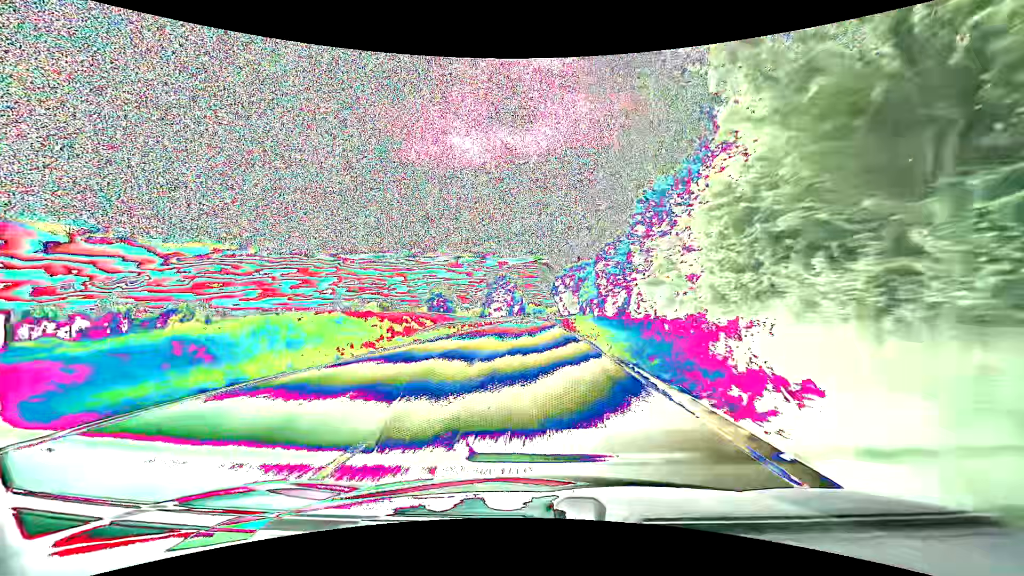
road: primary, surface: asphalt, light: Day
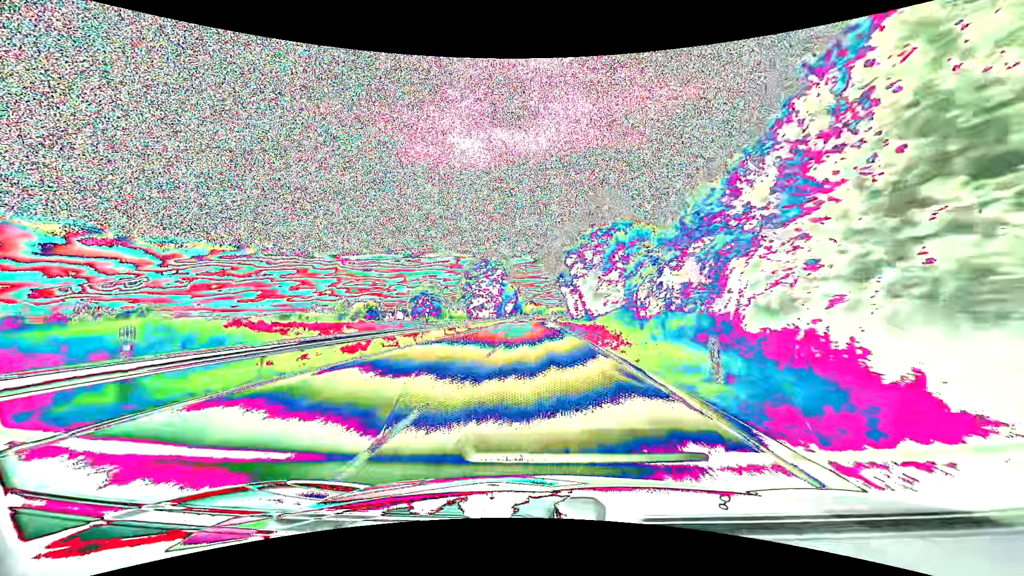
(+0.1, +42.8) m; 0°
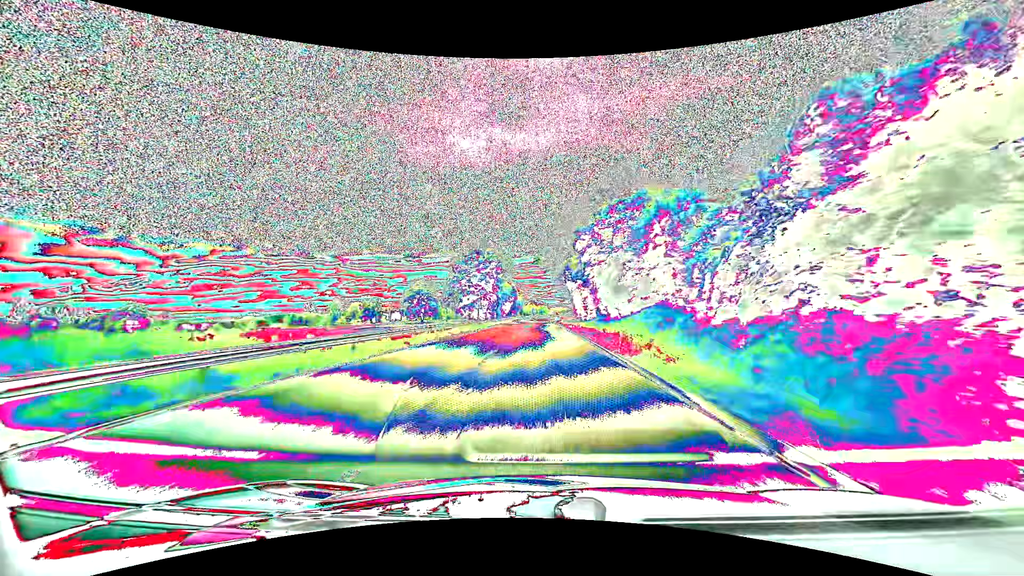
(0.0, +14.4) m; 0°
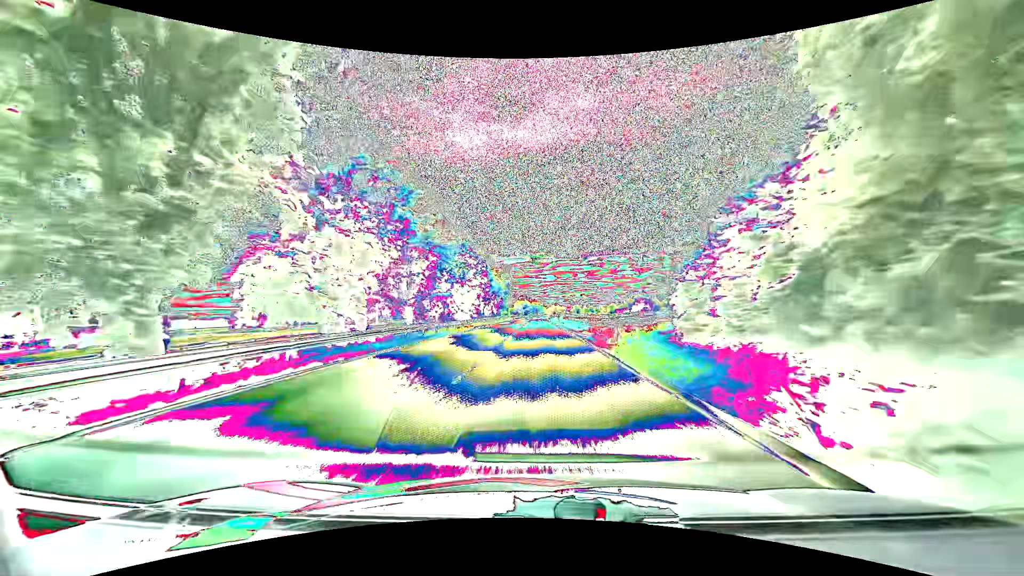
(-0.2, +73.0) m; 0°
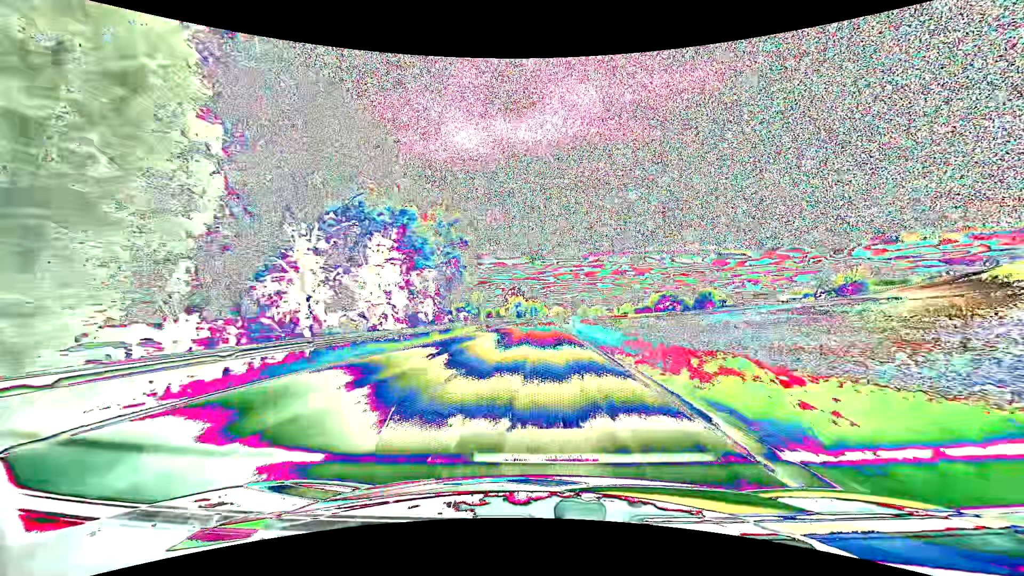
(0.0, +74.9) m; 0°
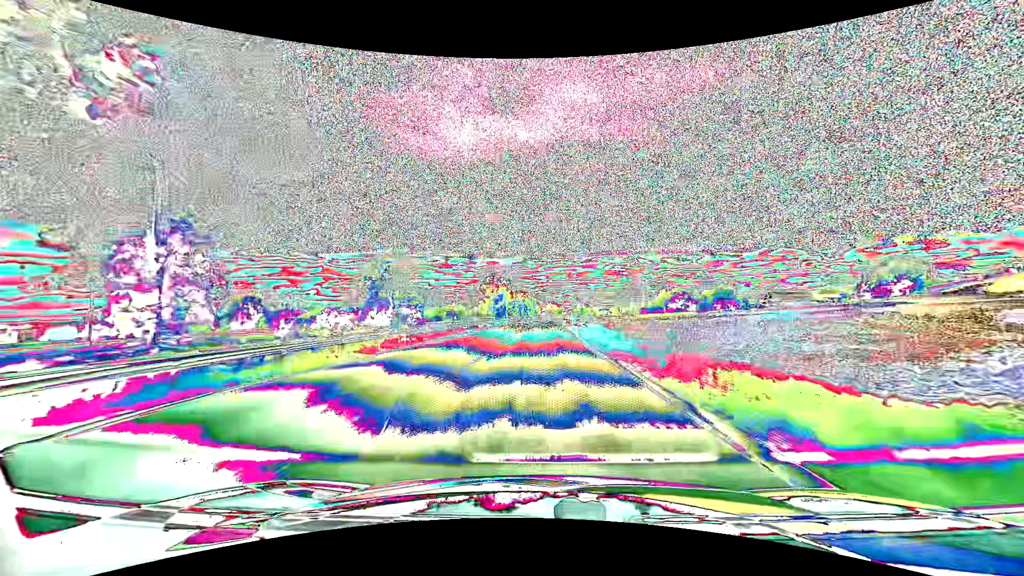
(+0.2, +45.6) m; +1°
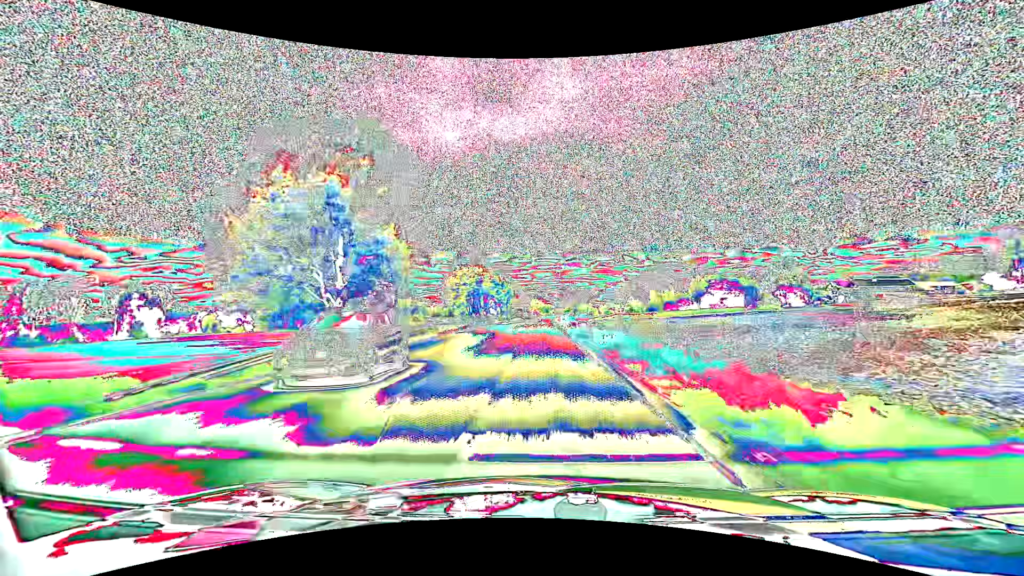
(+1.1, +77.0) m; +2°
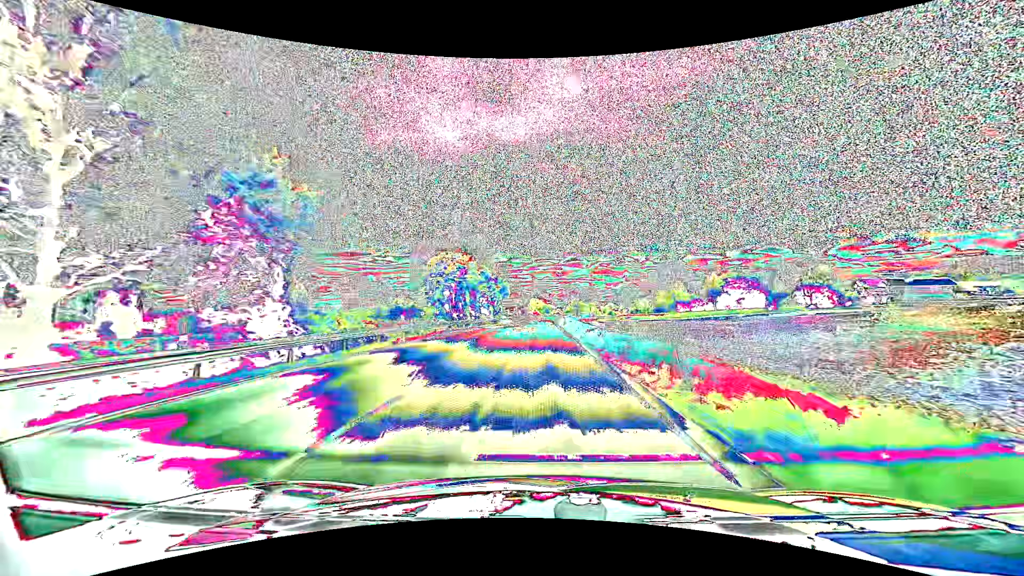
(0.0, +15.5) m; 0°
(0, +10) (0, +20) (0, +30) (0, +40) (0, +50) (0, +60) (0, +70) (+1, +80) (+1, +90) (+1, +100) m
